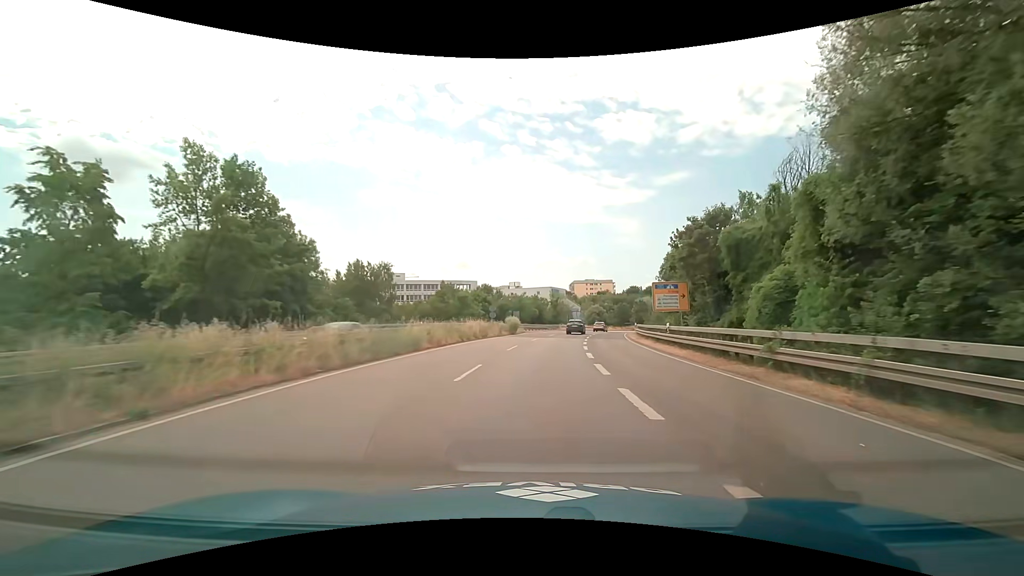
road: trunk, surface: asphalt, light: Day
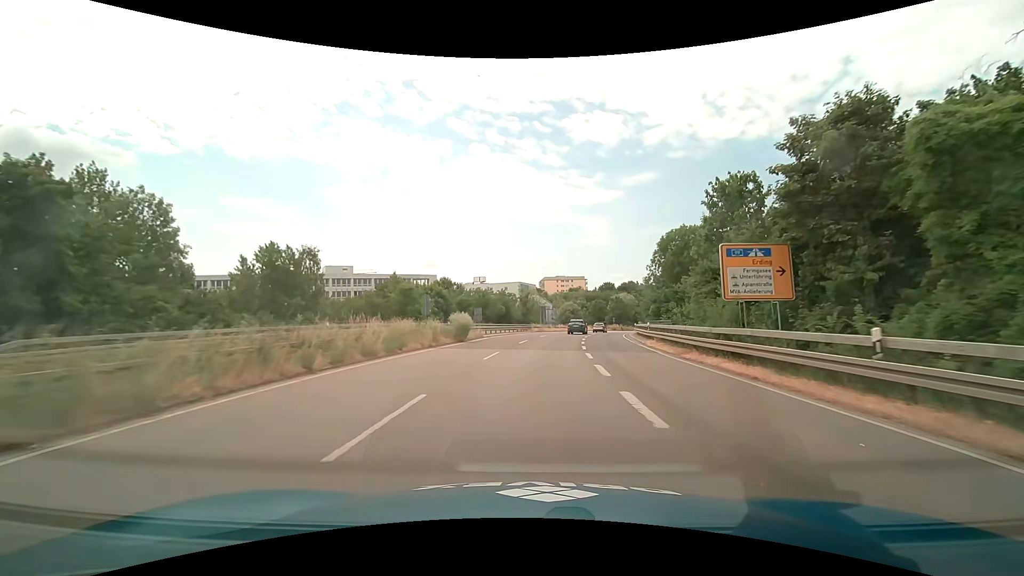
(+0.5, +18.2) m; +4°
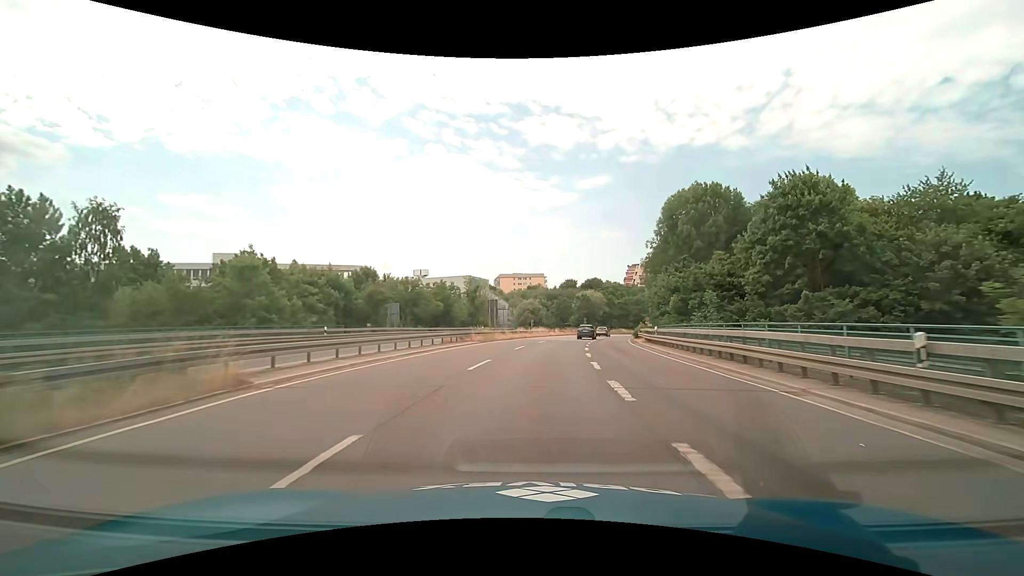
(+1.1, +27.4) m; +5°
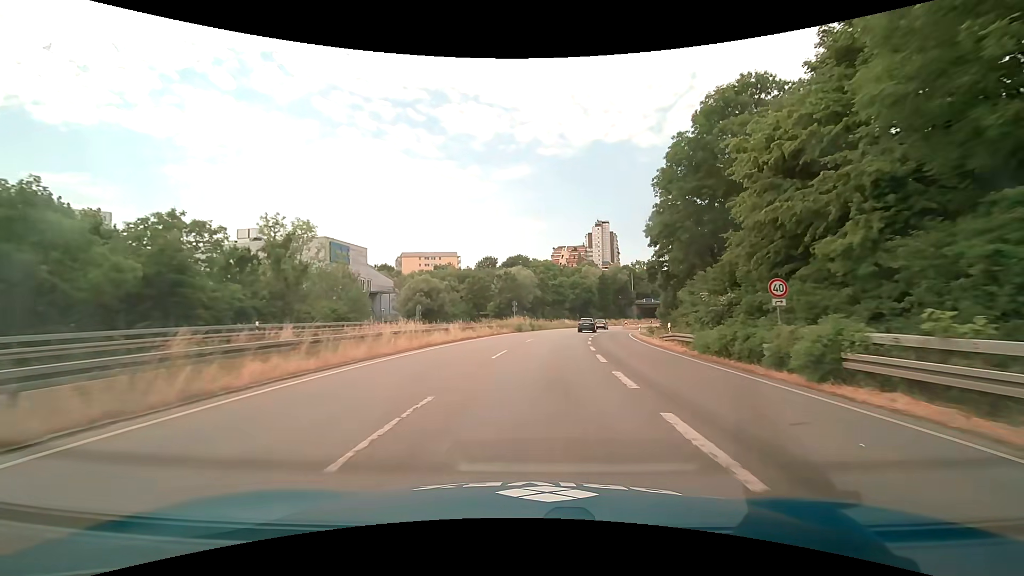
(+3.4, +45.8) m; +9°
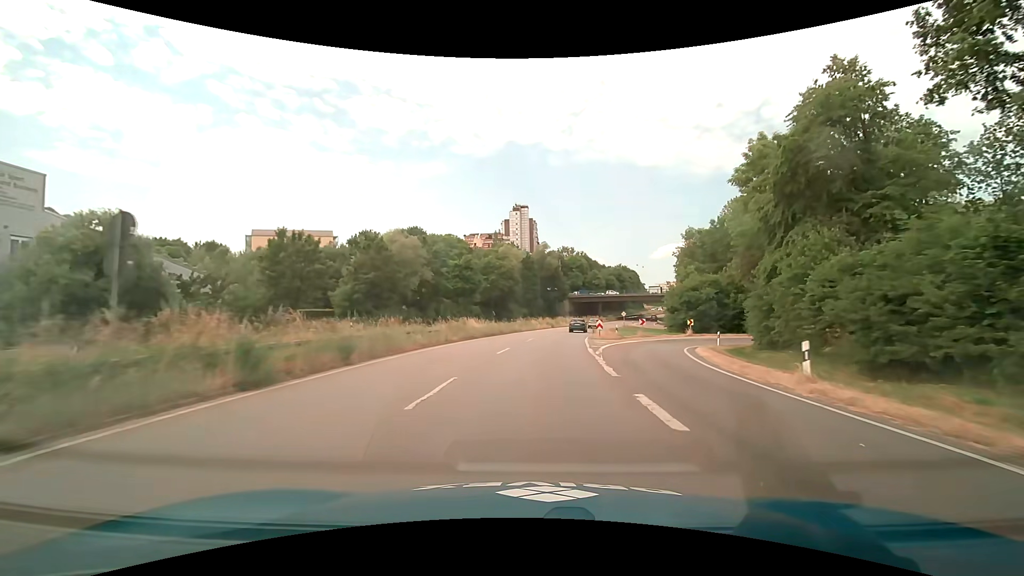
(+4.0, +46.0) m; +10°
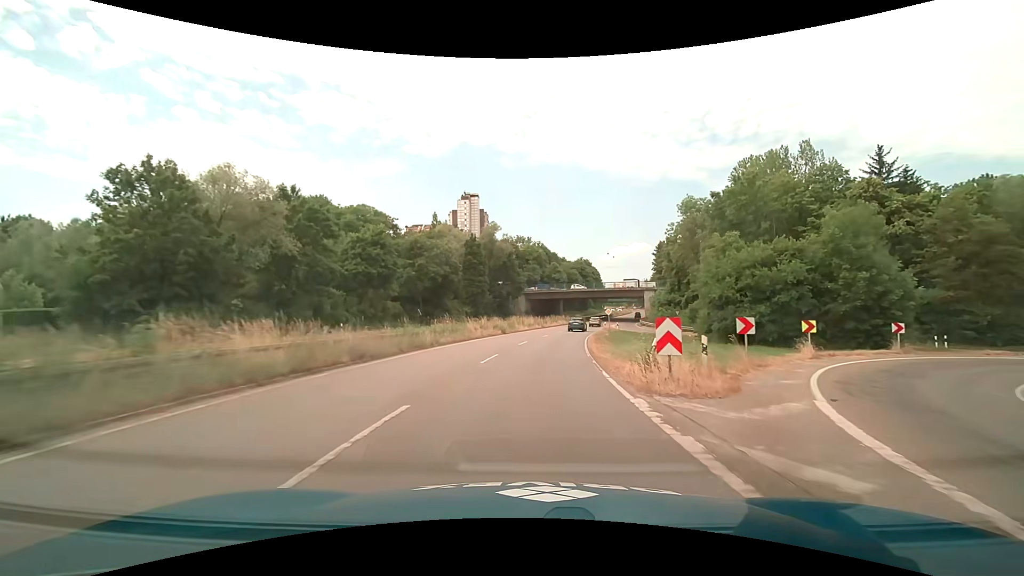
(+1.4, +27.7) m; +5°
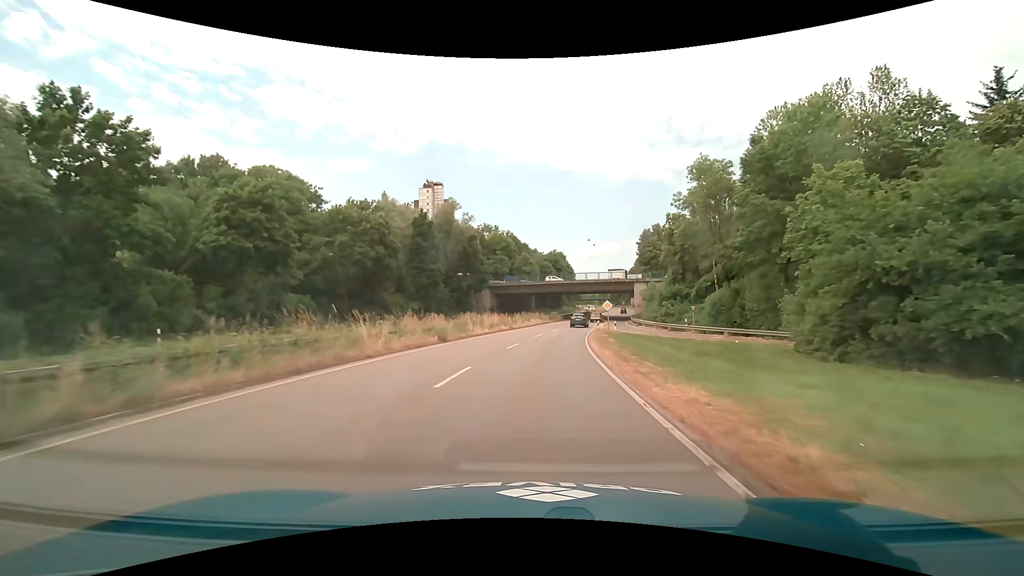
(+0.6, +18.4) m; +4°
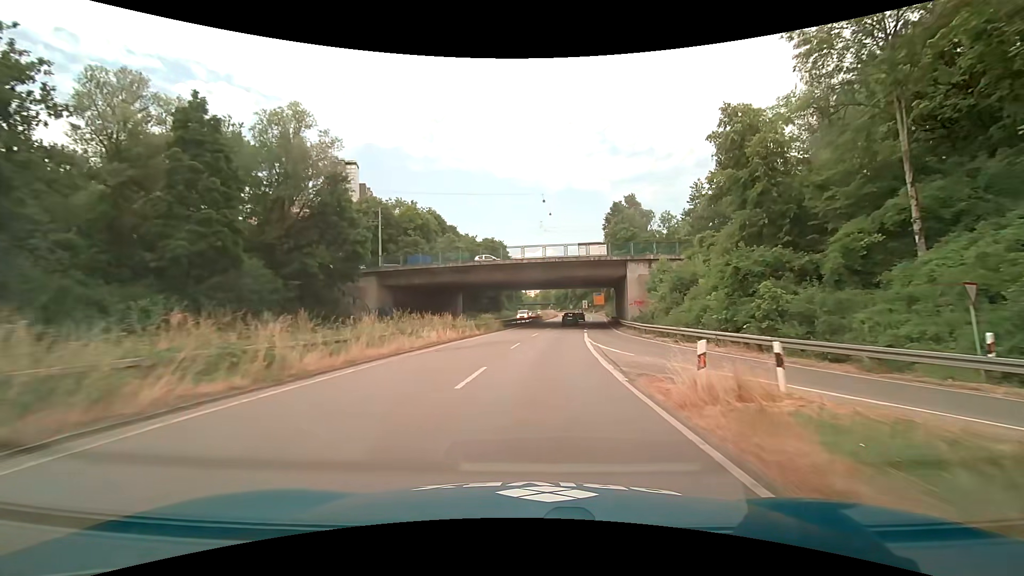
(+2.2, +36.5) m; +7°
(0, +10) (+1, +20) (+1, +30) (+2, +40) (+4, +50) (+5, +60) (+6, +70) (+6, +80) (+7, +90) (+8, +100) m
